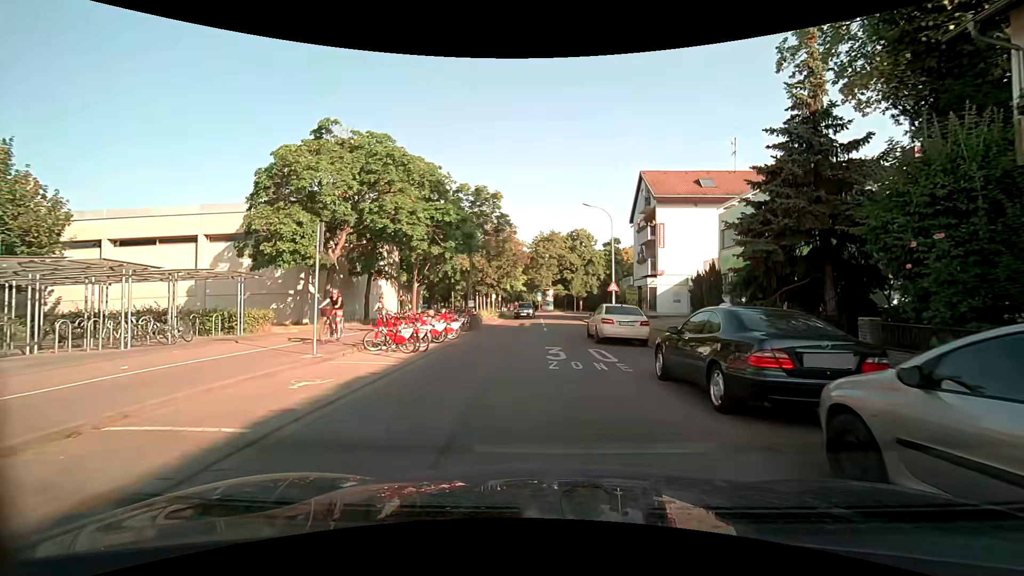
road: residential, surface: asphalt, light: Day
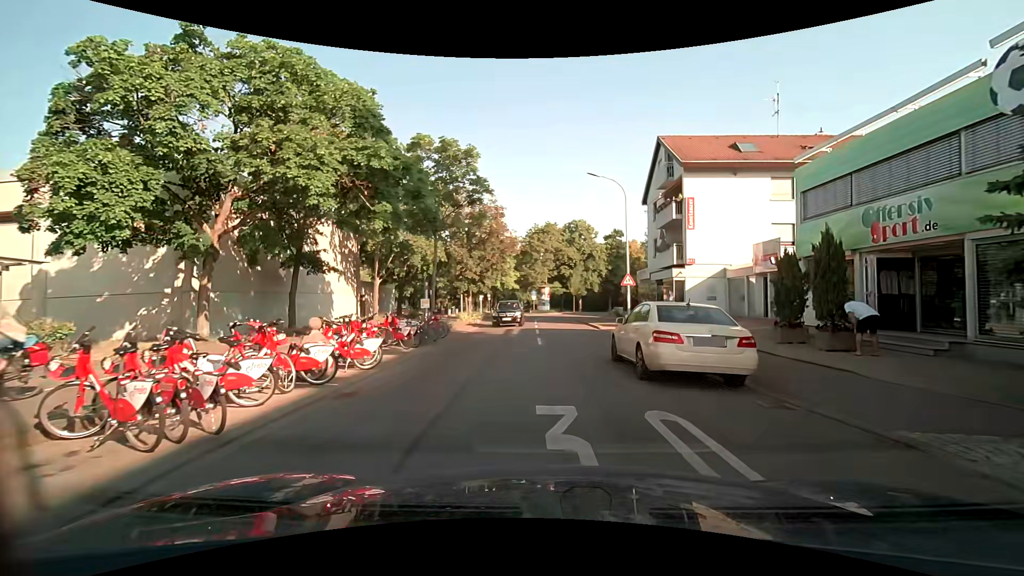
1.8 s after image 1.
(+0.1, +9.0) m; +1°
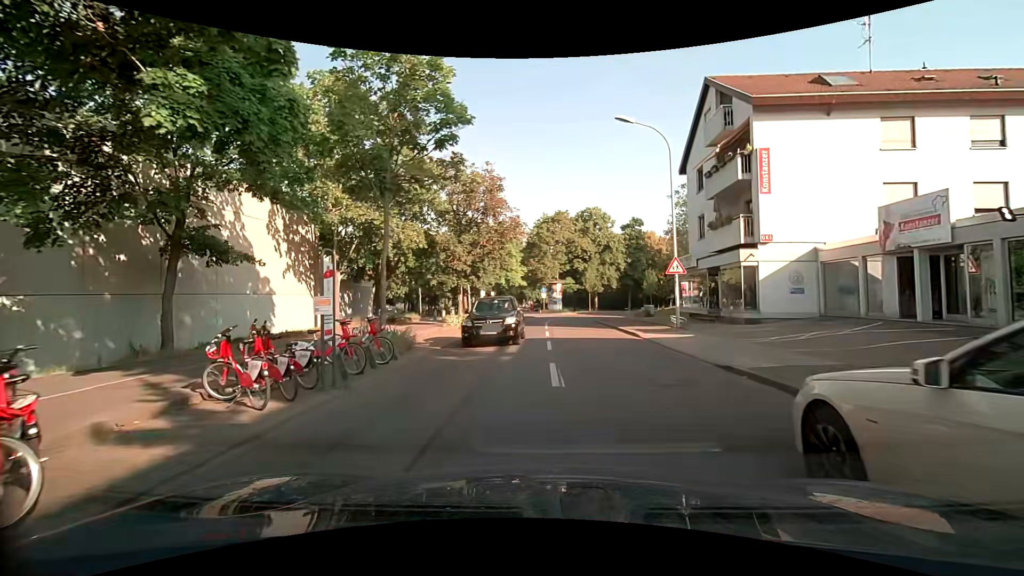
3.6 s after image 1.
(-0.2, +8.7) m; -1°
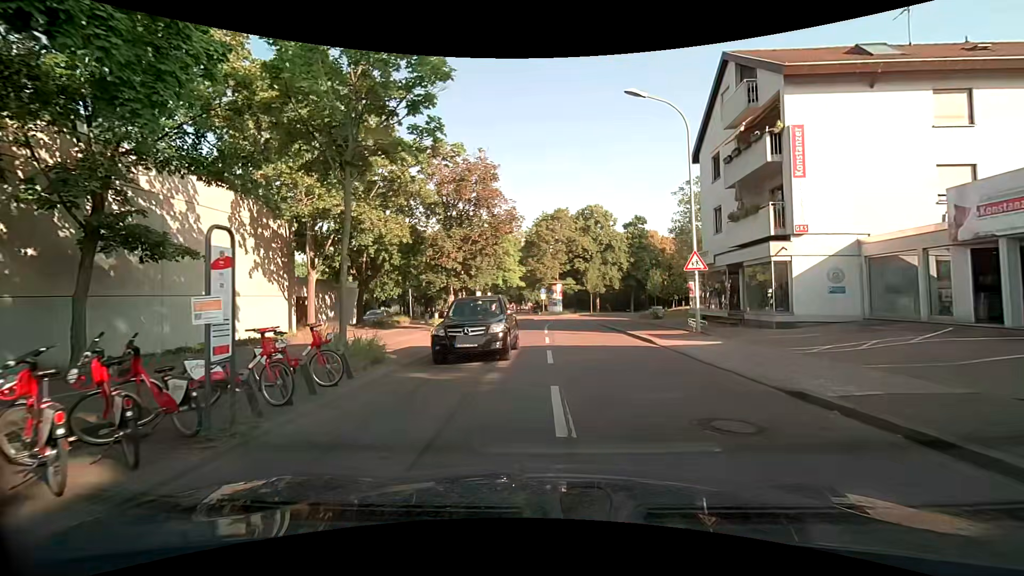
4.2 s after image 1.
(0.0, +2.9) m; -2°
(+1, +10) (+2, +20) (+2, +30) (+3, +40) (+10, +47) (+19, +49) (+29, +45) (+37, +40) (+46, +35) (+55, +31) m
